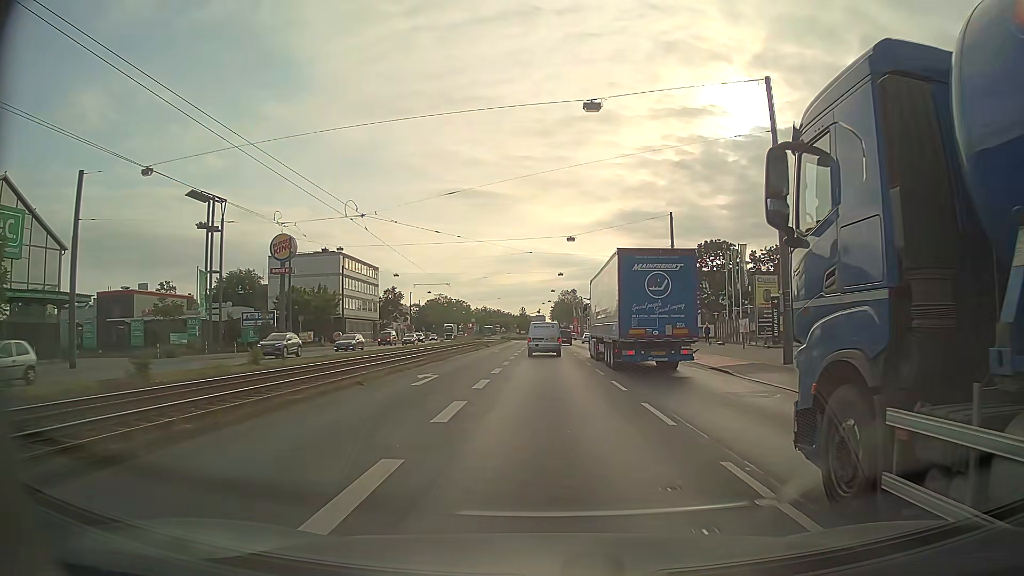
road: primary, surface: asphalt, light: Day
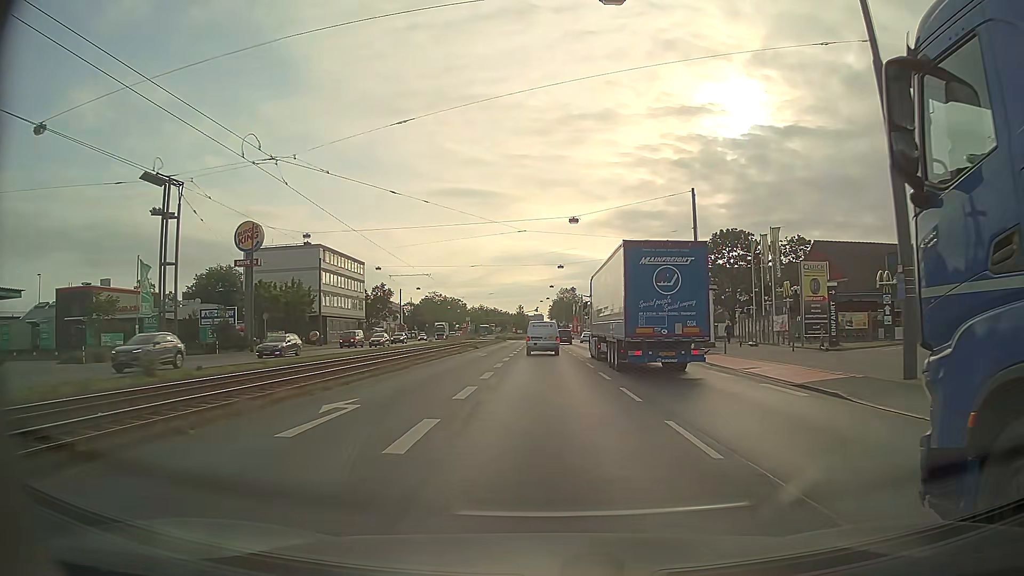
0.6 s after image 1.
(0.0, +8.8) m; 0°
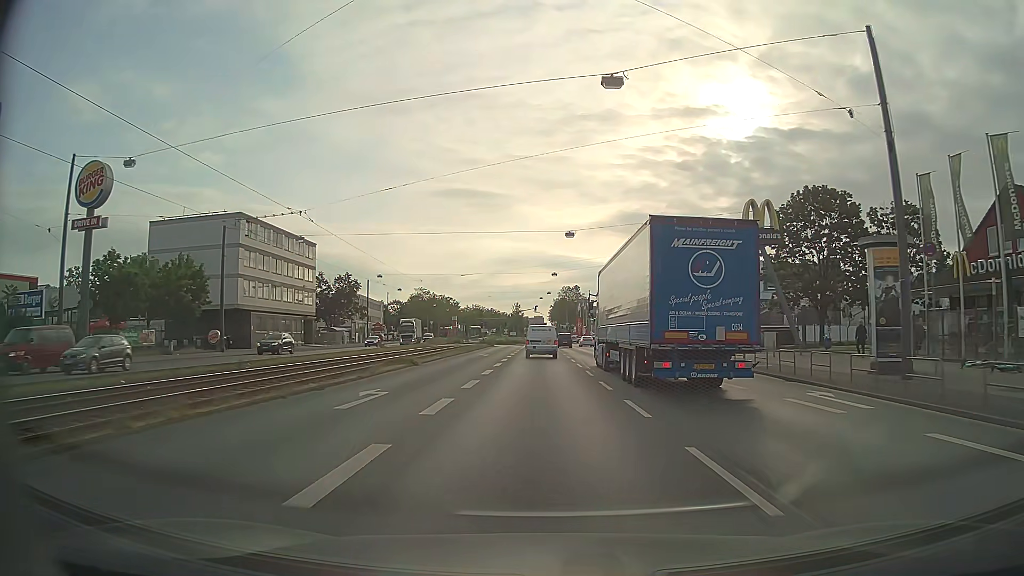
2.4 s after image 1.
(+0.1, +26.5) m; +1°
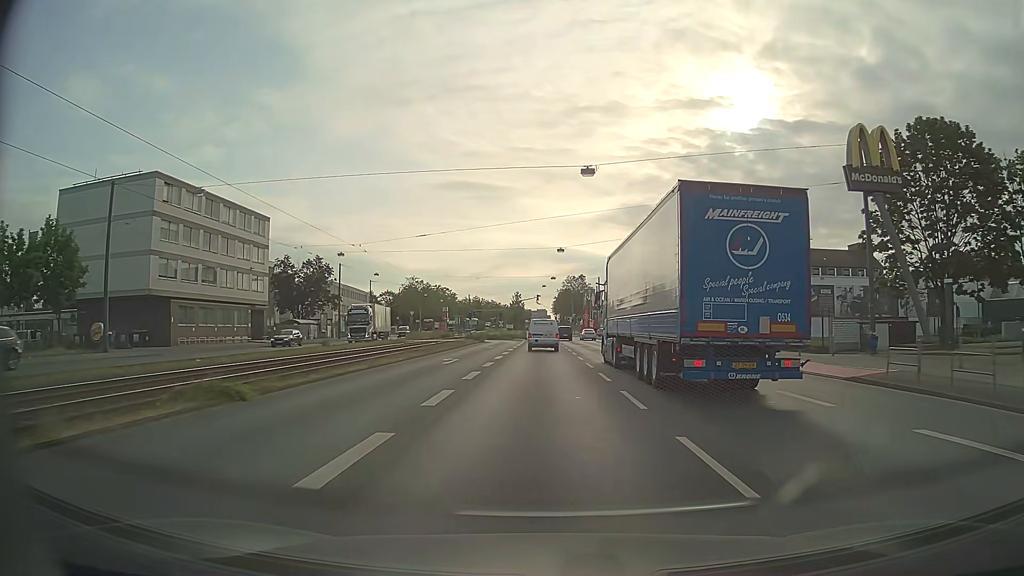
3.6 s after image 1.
(-0.1, +17.7) m; -1°
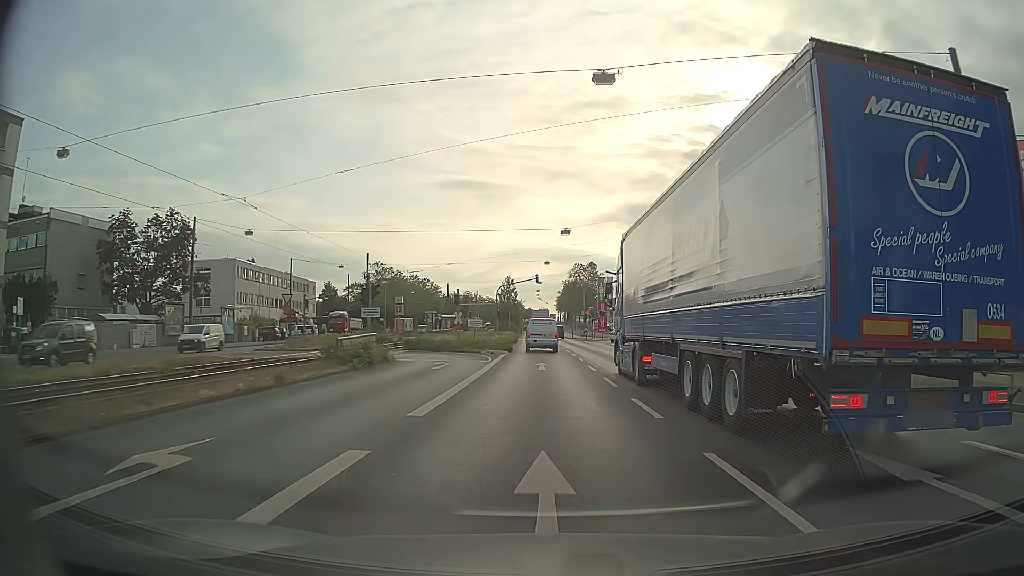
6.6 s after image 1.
(-0.2, +43.5) m; 0°
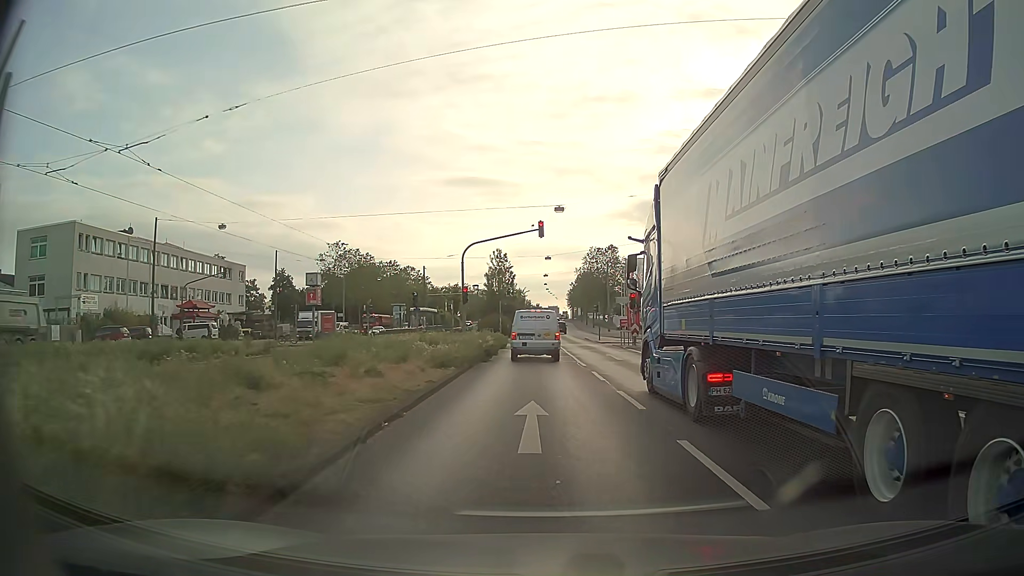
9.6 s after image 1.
(-0.1, +35.1) m; 0°
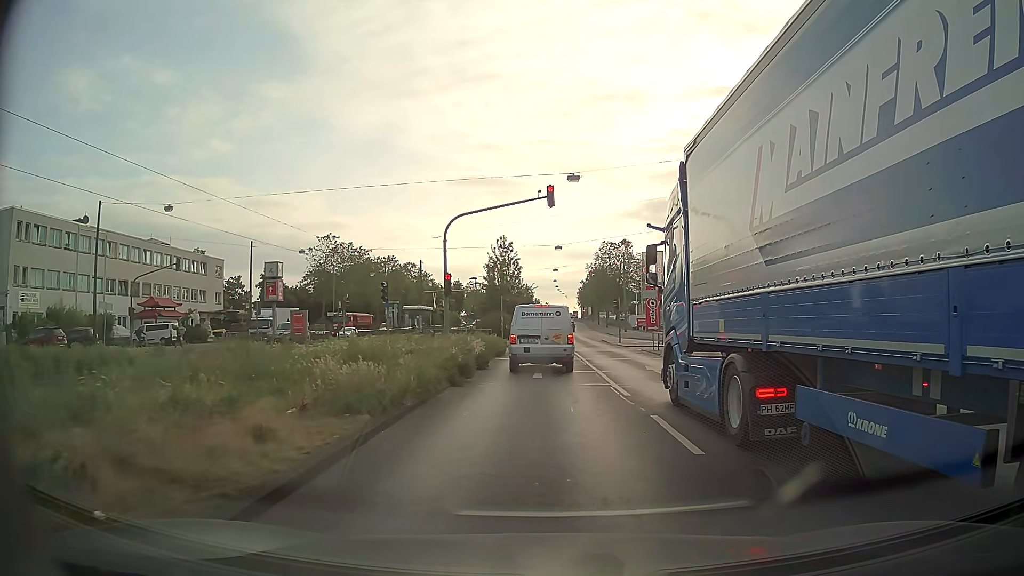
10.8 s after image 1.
(-0.2, +9.5) m; -1°
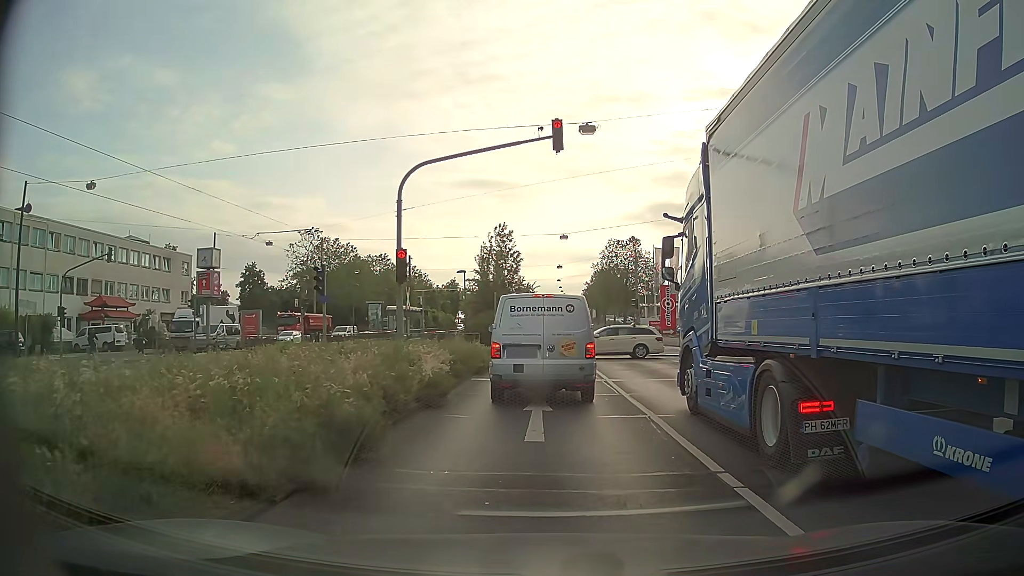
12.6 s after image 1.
(-0.1, +9.1) m; 0°
(0, +10) (0, +20) (0, +30) (0, +40) (0, +50) (0, +60) (+1, +70) (+2, +80) (+3, +90) (+3, +100) m
